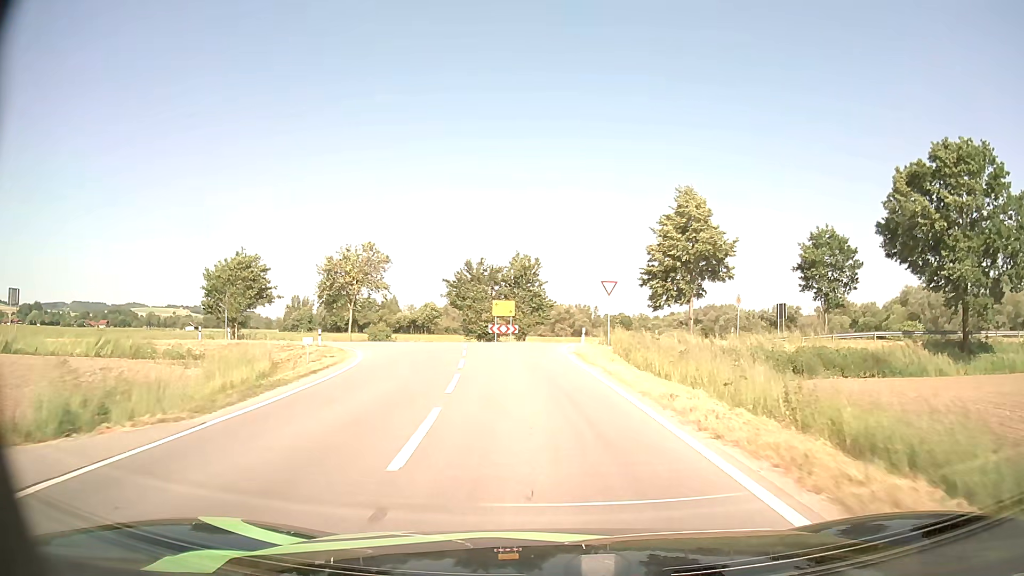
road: tertiary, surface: asphalt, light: Day
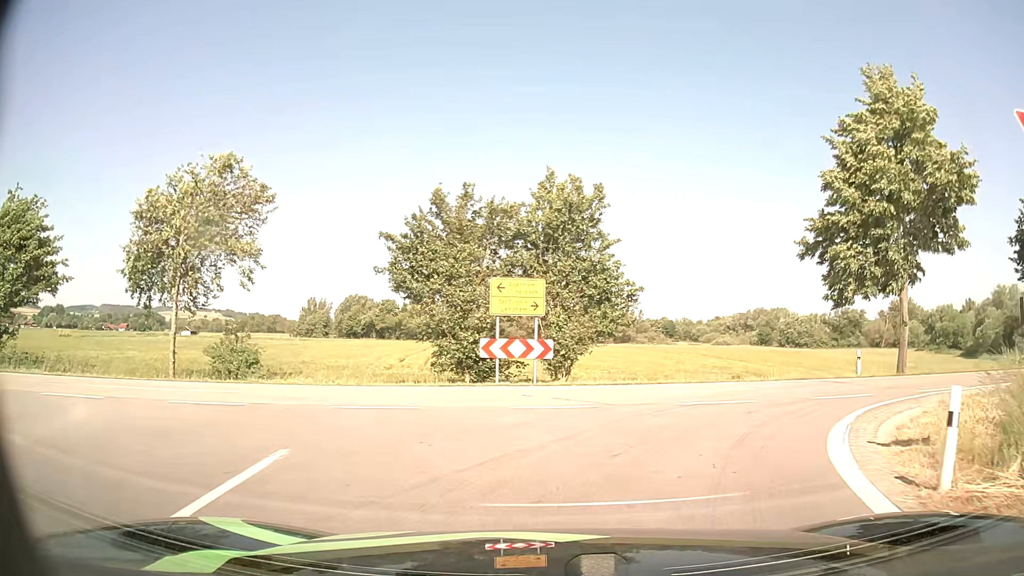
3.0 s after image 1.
(-1.0, +26.6) m; -3°
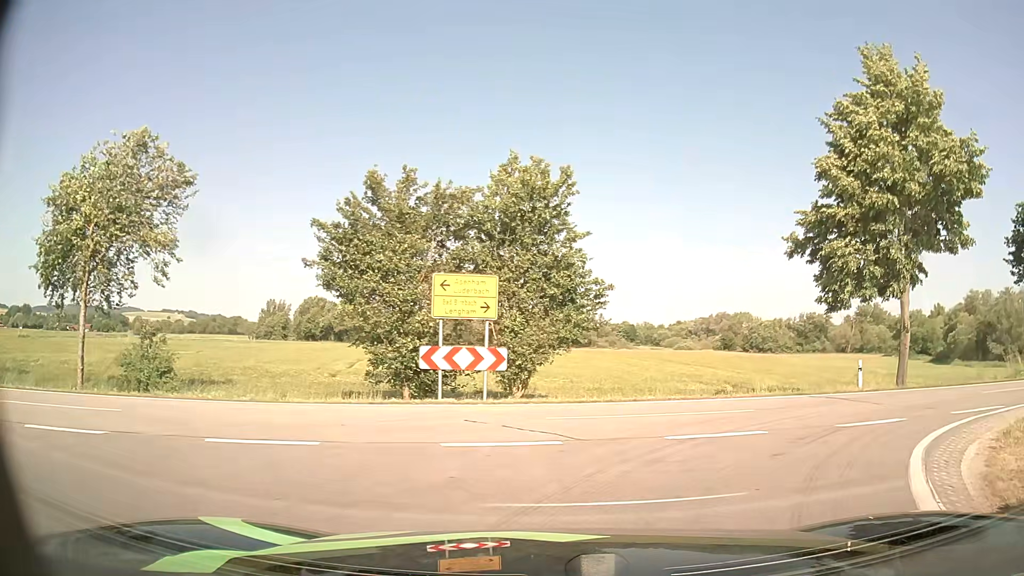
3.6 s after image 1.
(+0.1, +2.8) m; +3°
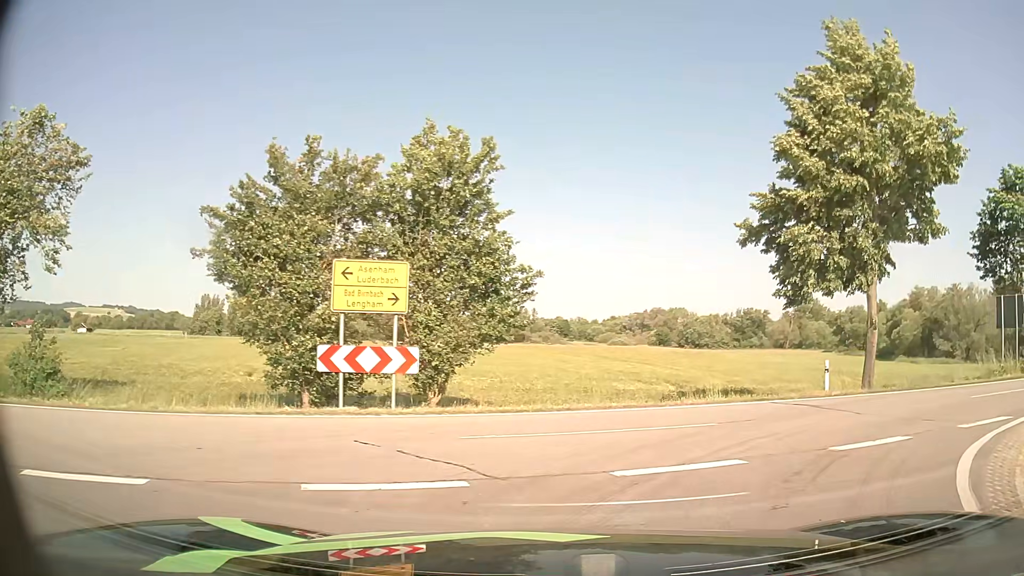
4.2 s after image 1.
(+0.1, +2.3) m; +6°
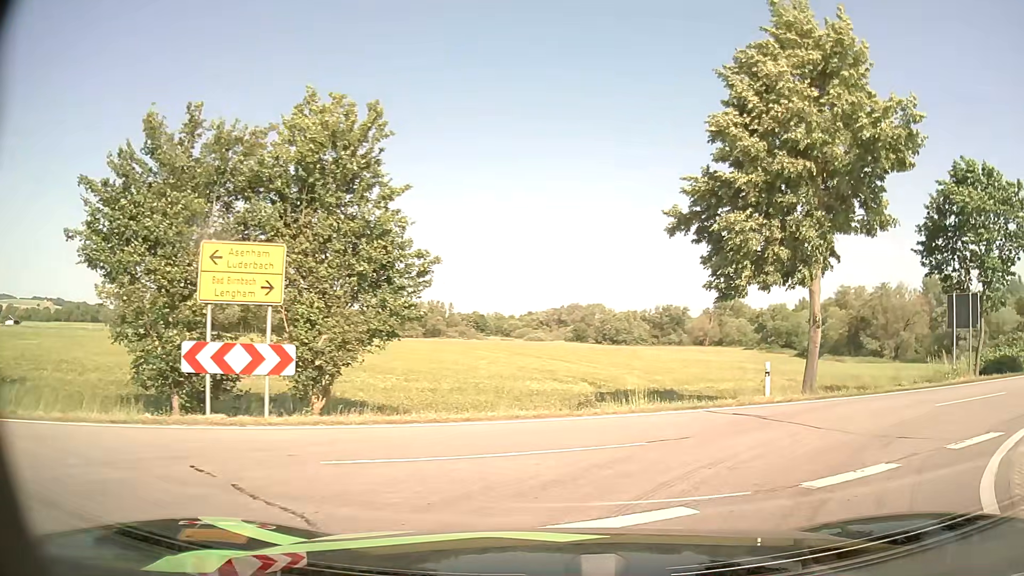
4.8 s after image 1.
(+0.1, +2.0) m; +7°
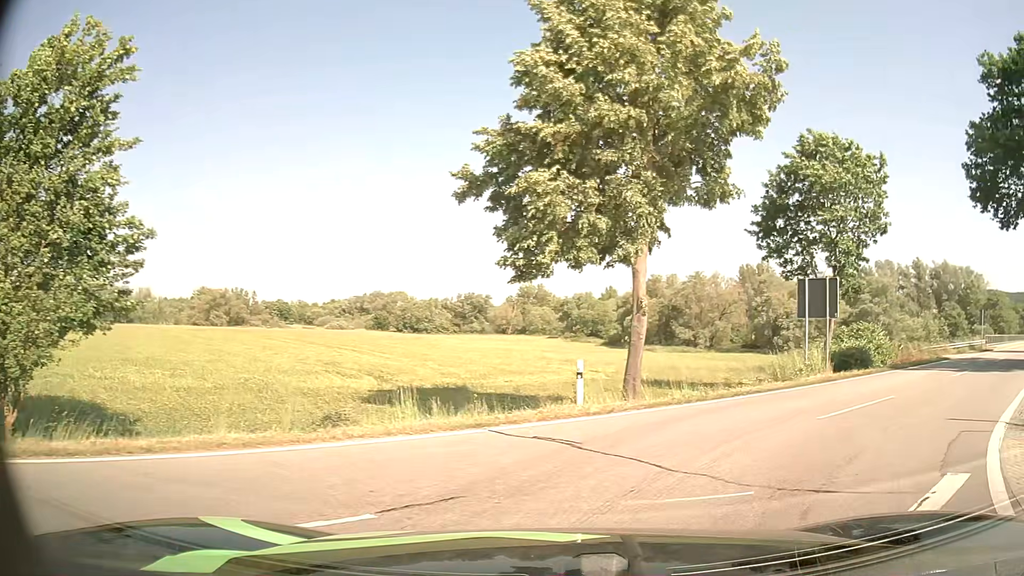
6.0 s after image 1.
(+0.5, +3.8) m; +15°
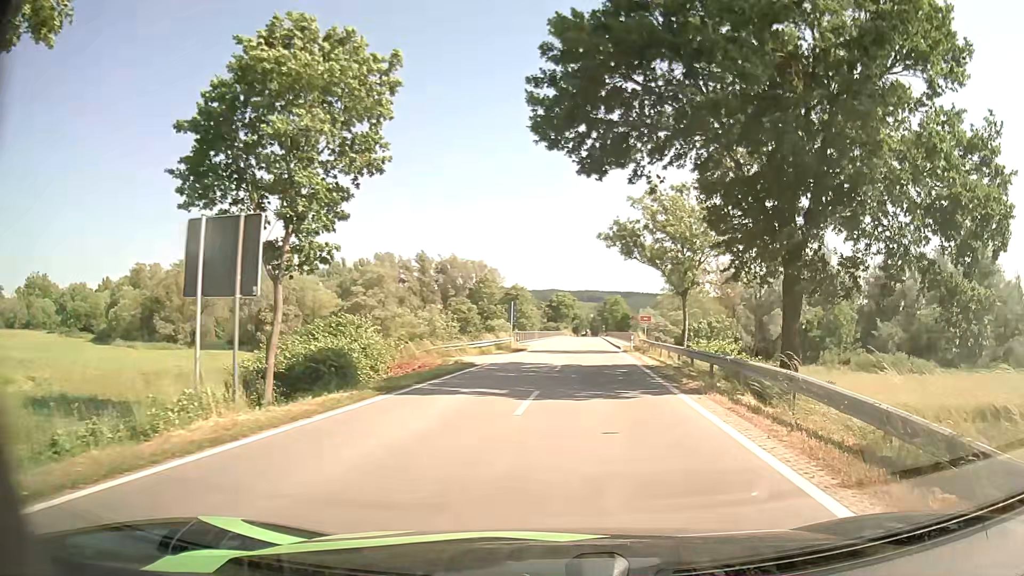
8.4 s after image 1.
(+4.8, +10.5) m; +44°
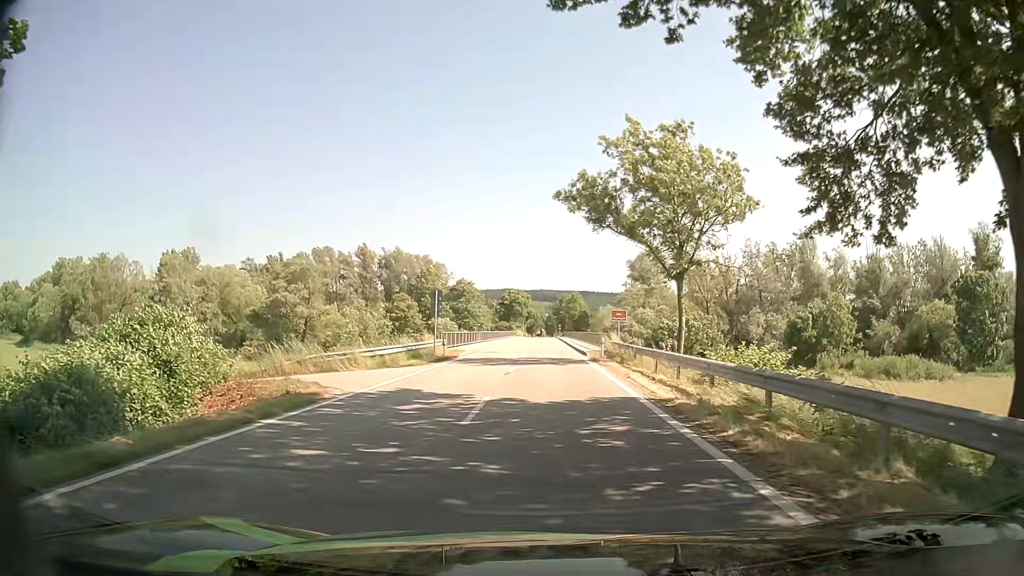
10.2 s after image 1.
(+0.8, +13.4) m; +4°
